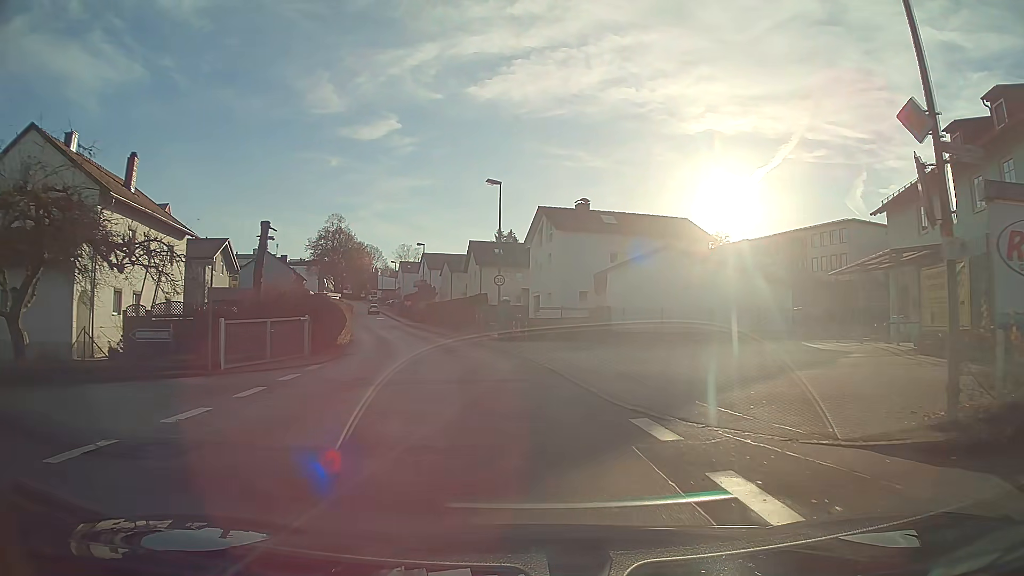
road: unclassified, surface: asphalt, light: Day
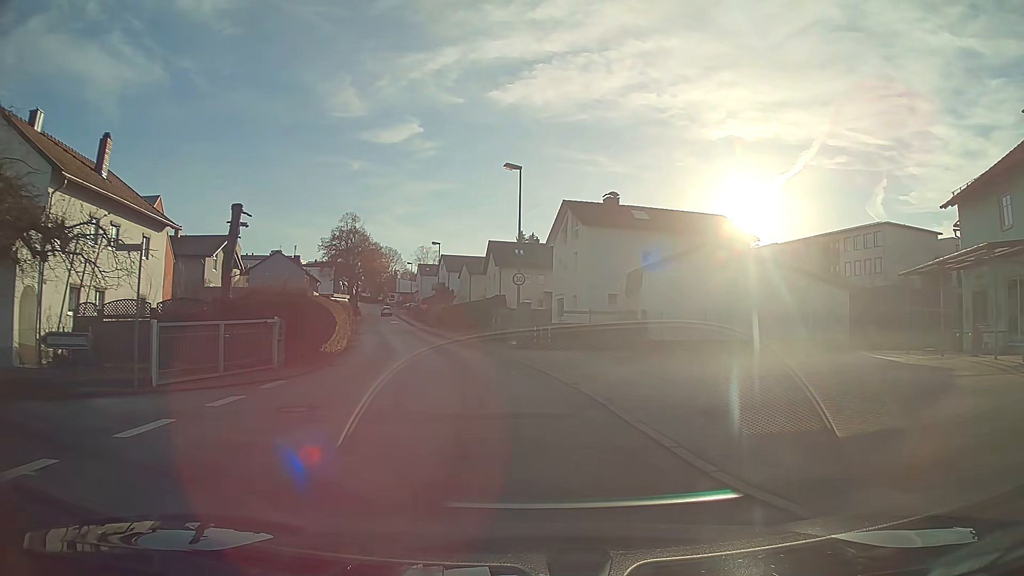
(-0.1, +4.6) m; -2°
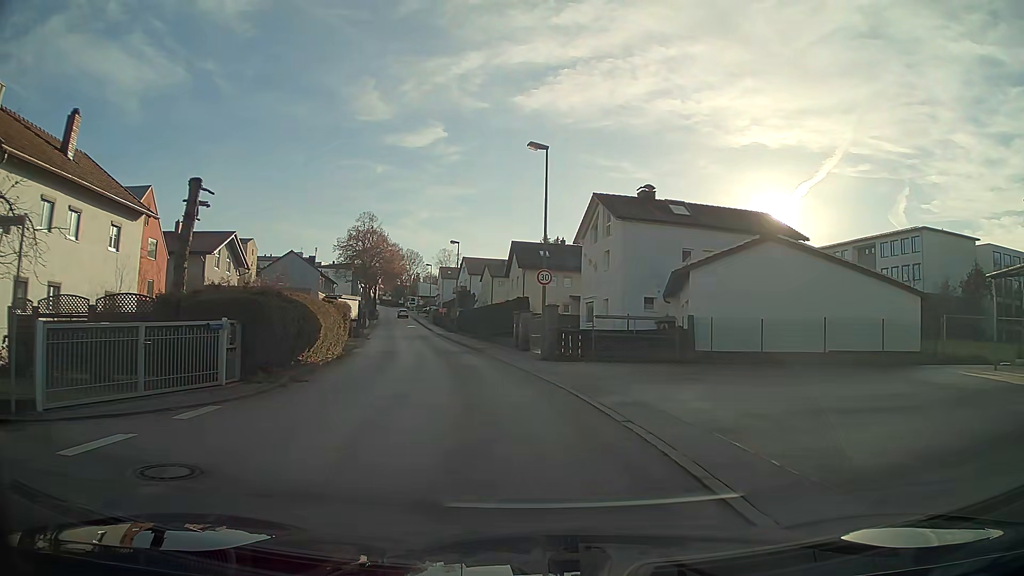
(-0.1, +4.5) m; -2°
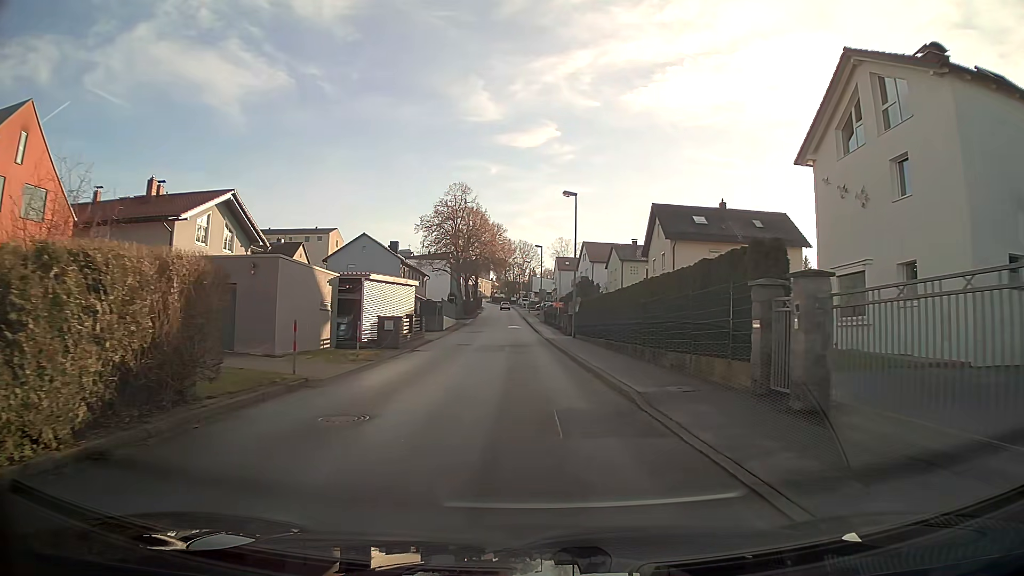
(-2.1, +22.3) m; -10°
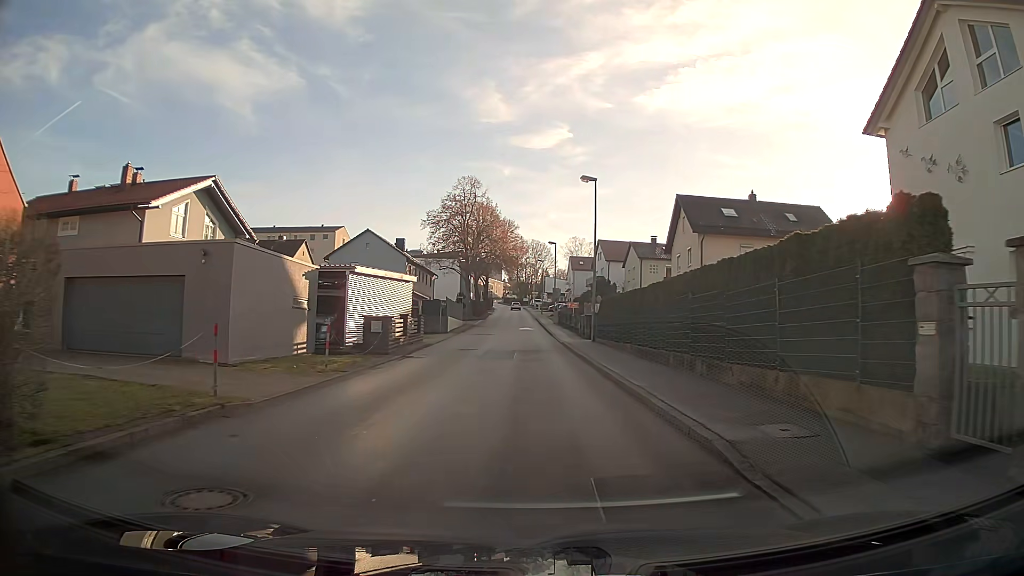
(0.0, +4.5) m; -1°
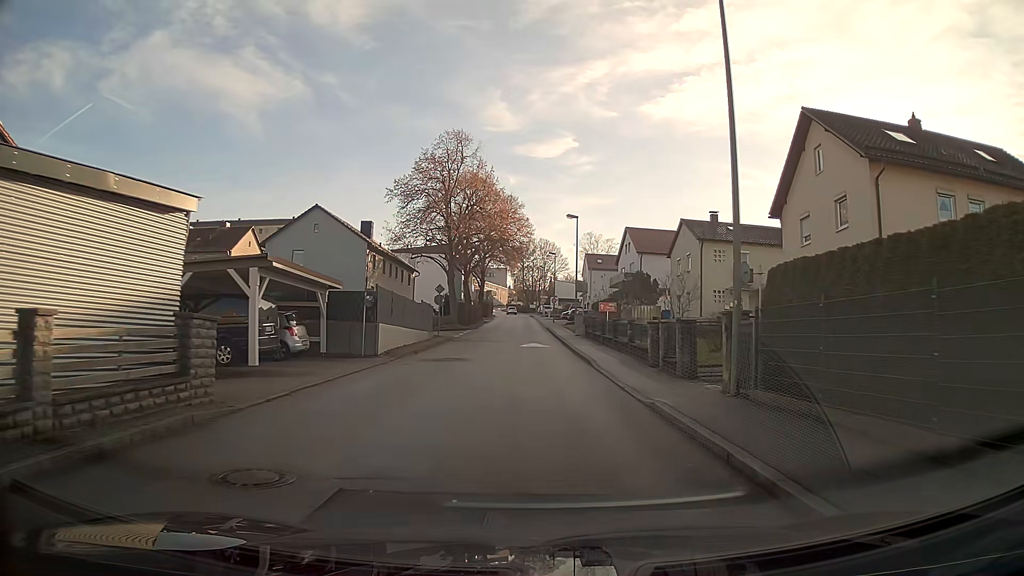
(-0.1, +22.2) m; 0°
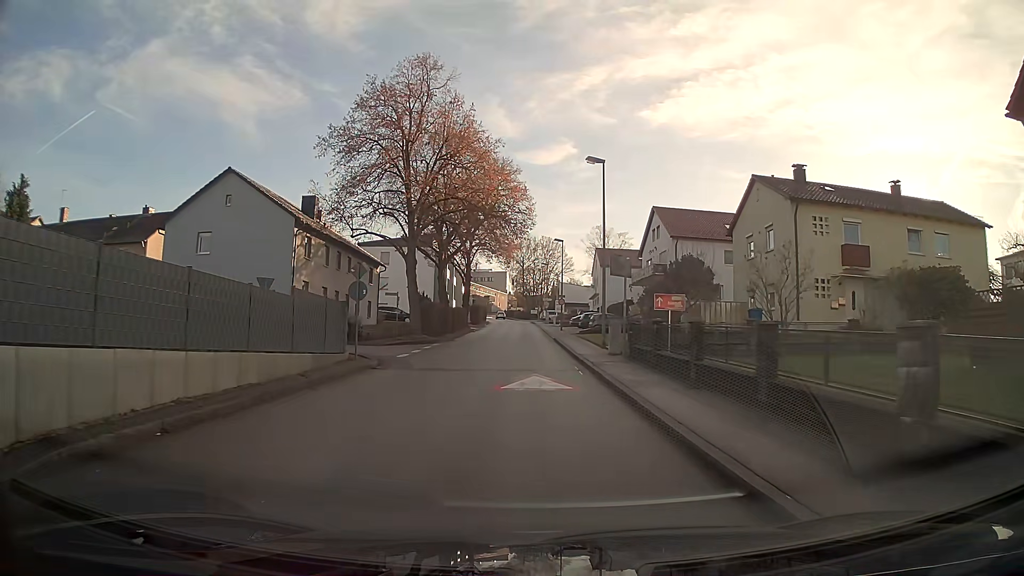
(0.0, +17.9) m; 0°
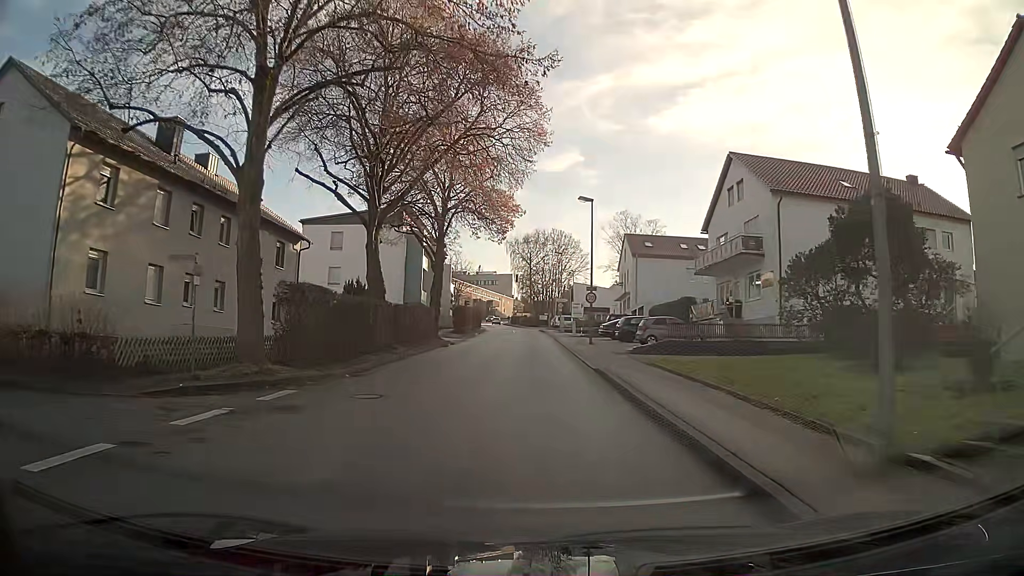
(-0.1, +22.3) m; -1°
